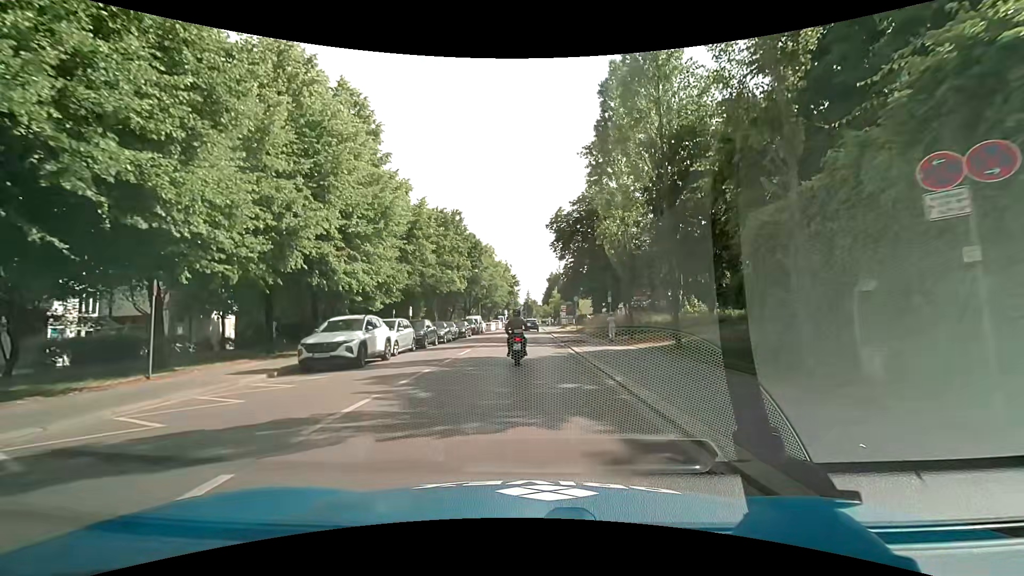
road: secondary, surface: asphalt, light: Day
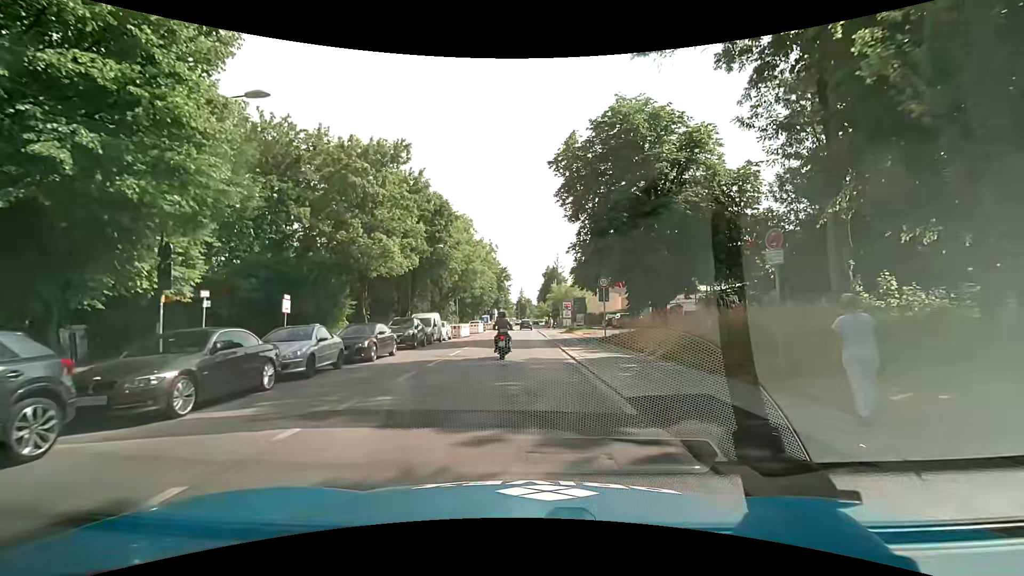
(+0.5, +22.7) m; +1°
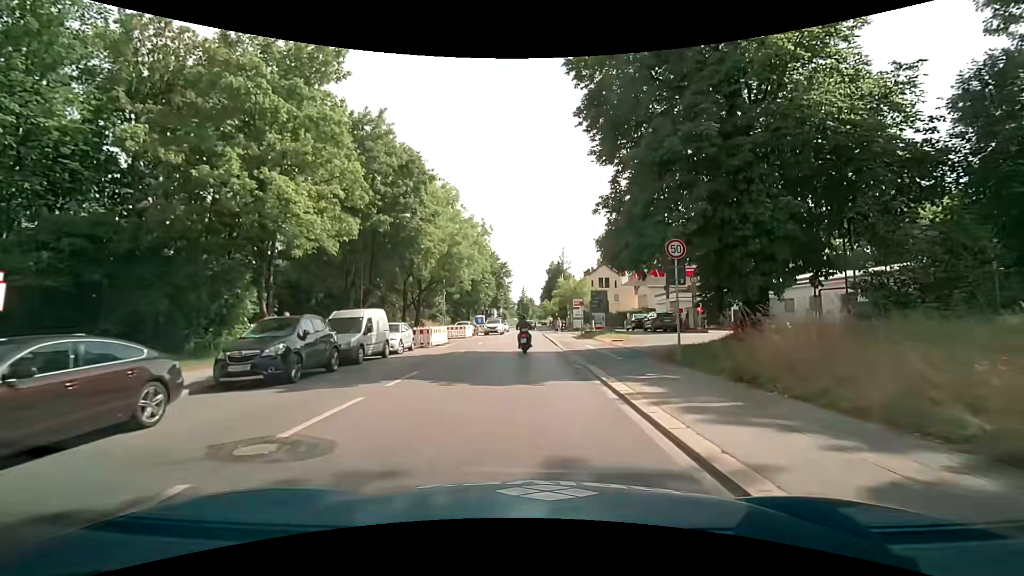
(-0.1, +13.4) m; -1°
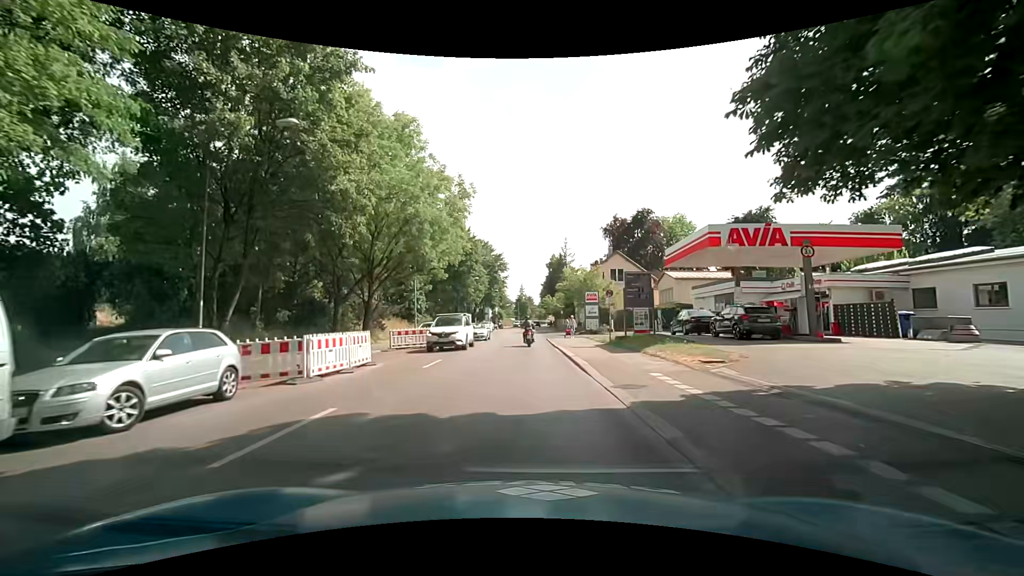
(+0.1, +15.5) m; +1°
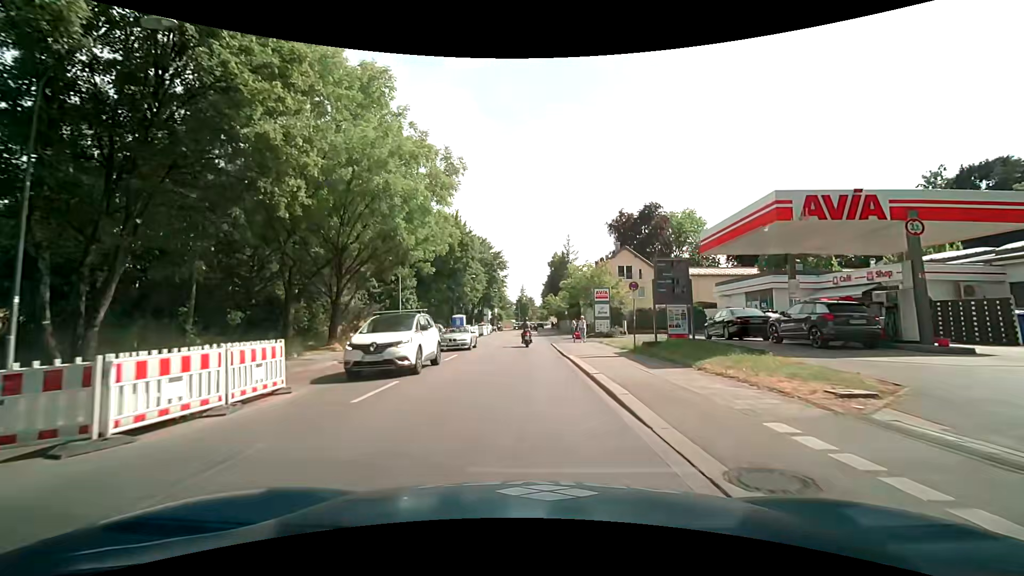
(-0.1, +6.1) m; 0°
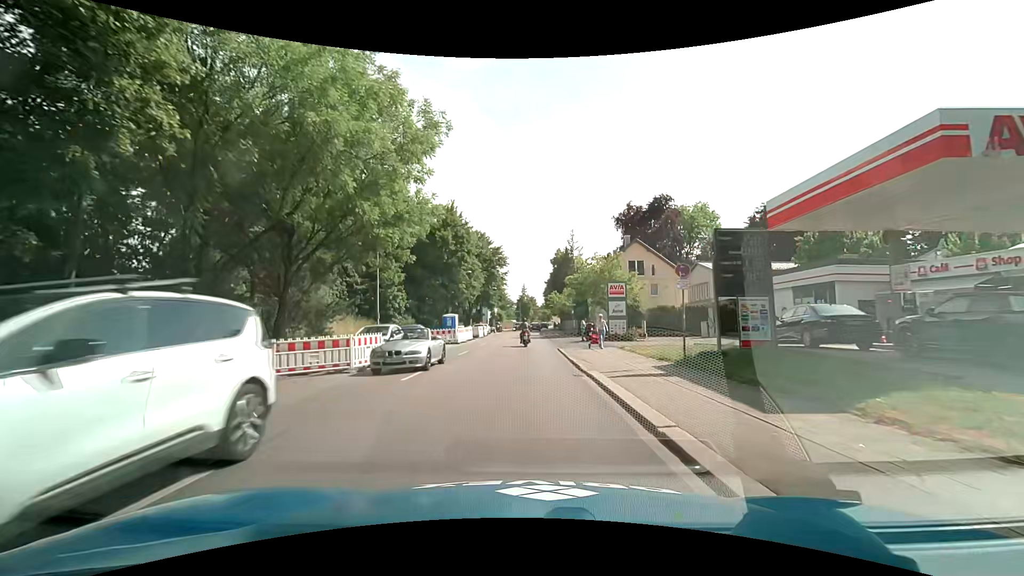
(-0.1, +6.5) m; -1°
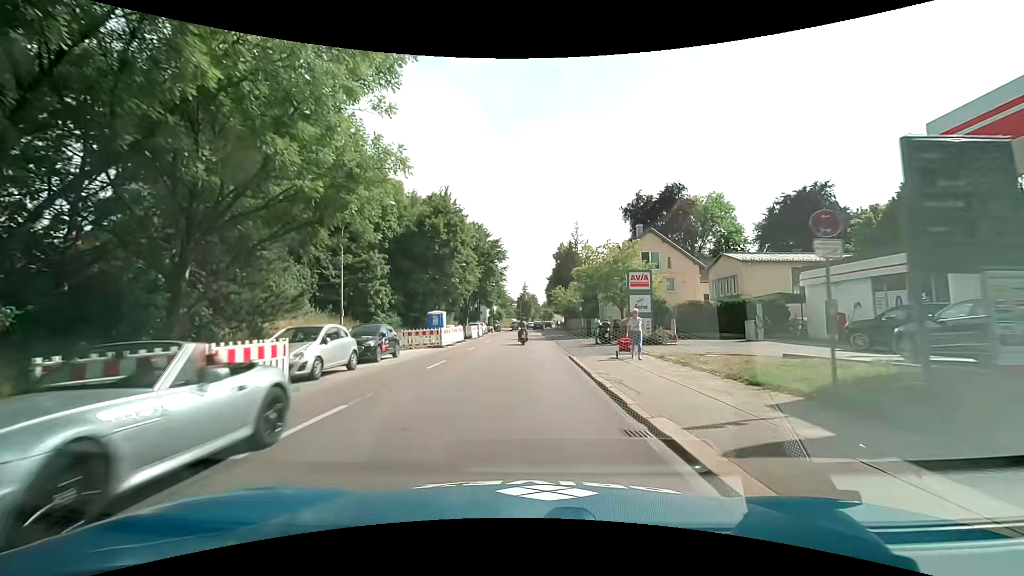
(0.0, +7.0) m; 0°
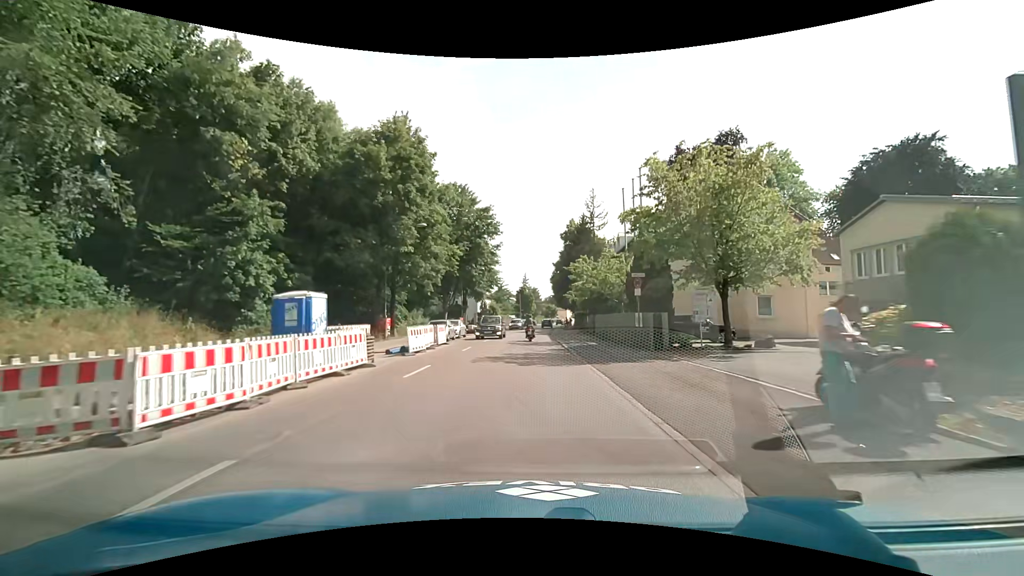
(0.0, +22.6) m; 0°
(0, +10) (0, +20) (0, +30) (+1, +40) (+1, +50) (+1, +60) (+2, +70) (+2, +80) (+3, +90) (+4, +100) m
